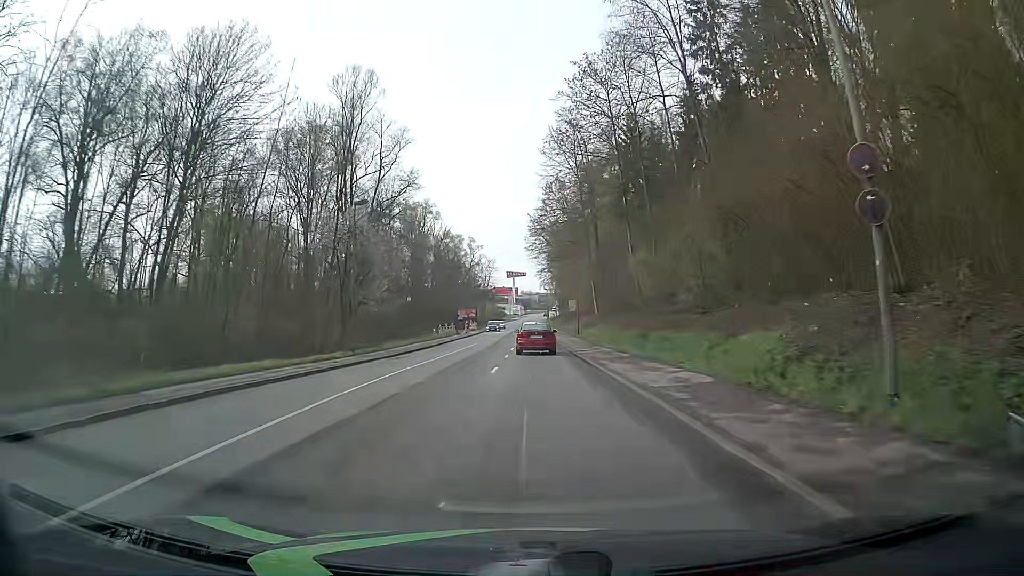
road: tertiary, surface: asphalt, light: Day
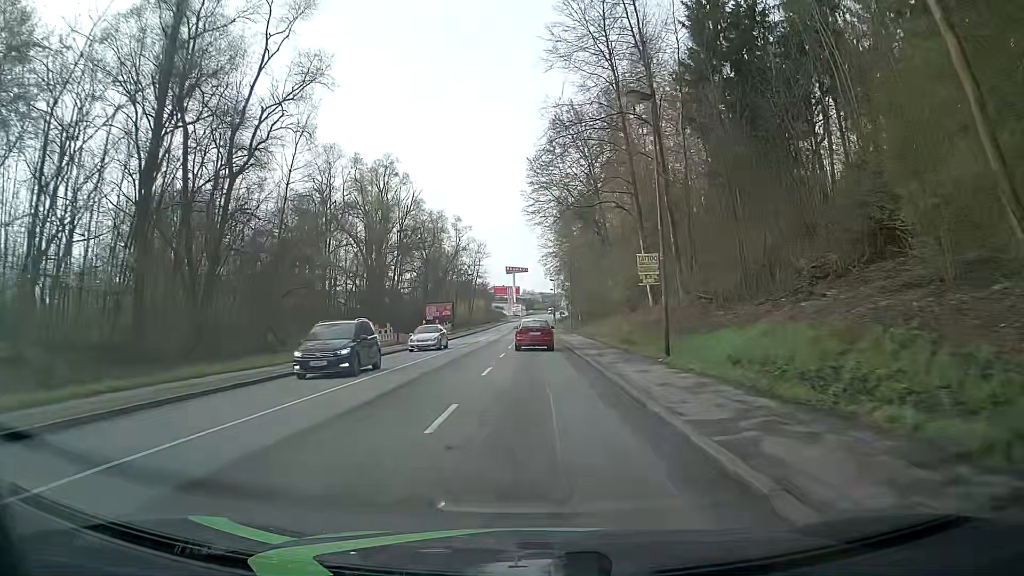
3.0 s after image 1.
(+0.5, +38.0) m; +1°
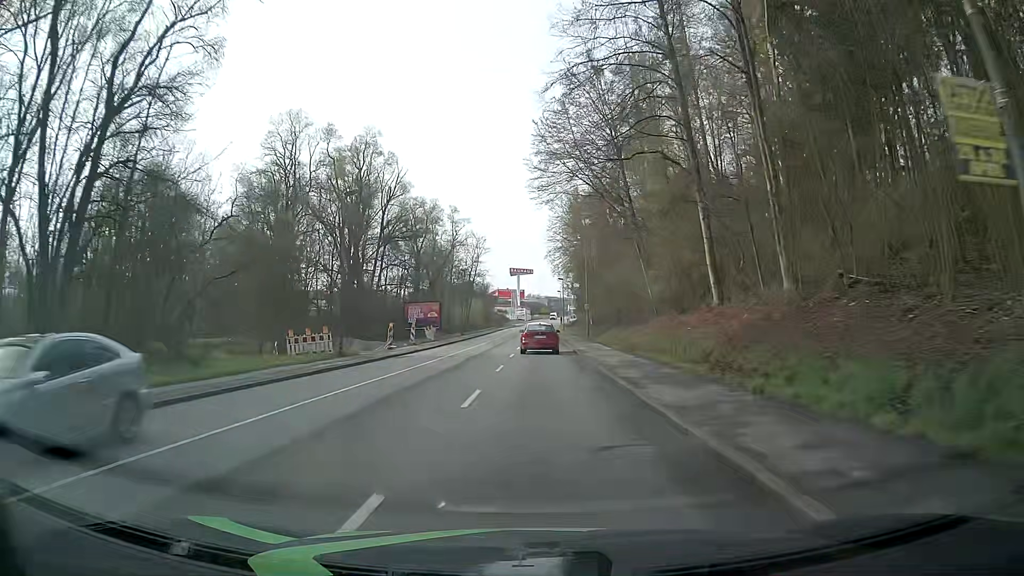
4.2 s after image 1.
(-0.1, +15.2) m; -1°
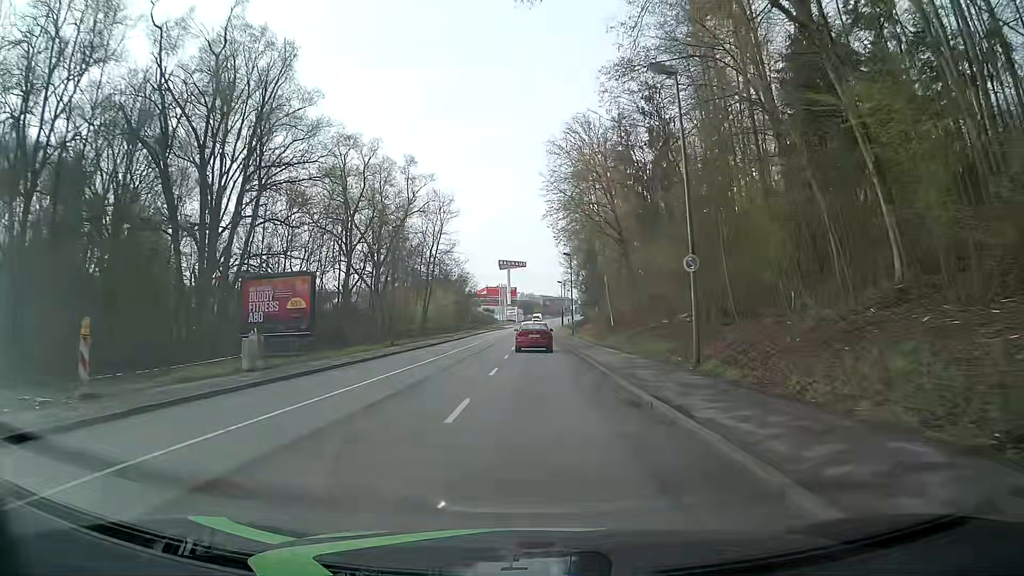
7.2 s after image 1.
(+0.2, +37.9) m; 0°
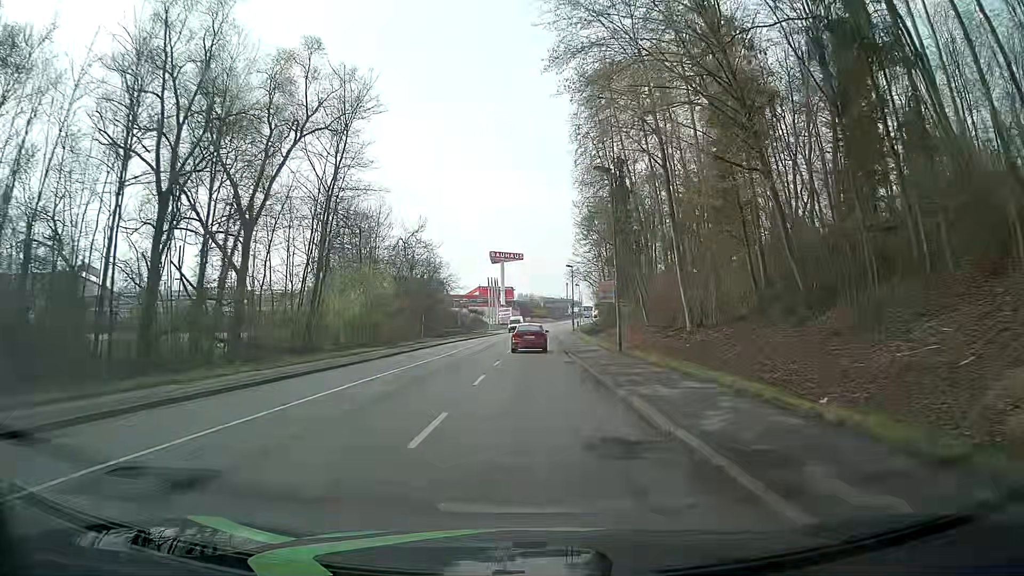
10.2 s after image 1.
(+0.4, +38.0) m; 0°
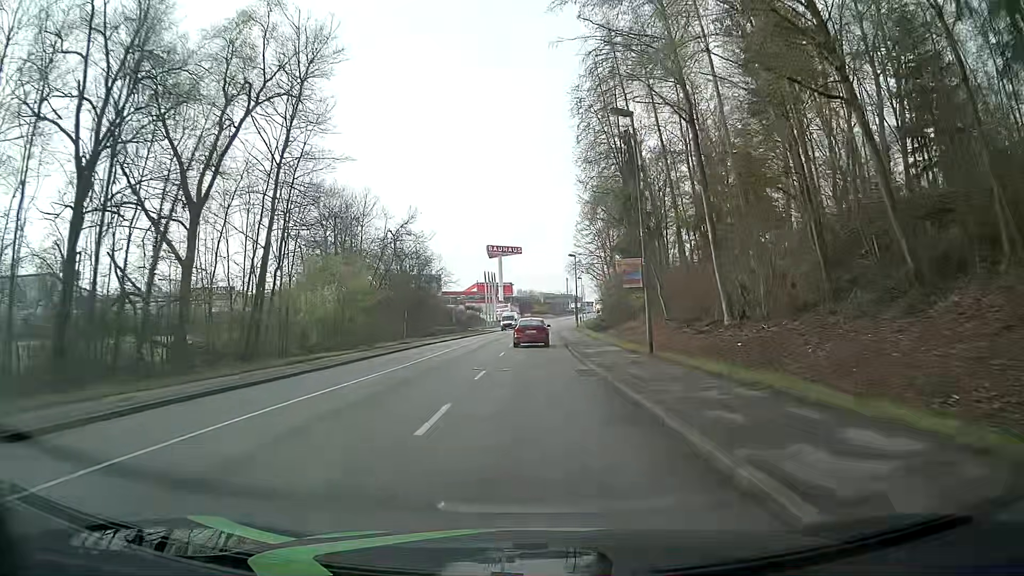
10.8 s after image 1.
(+0.1, +7.6) m; 0°
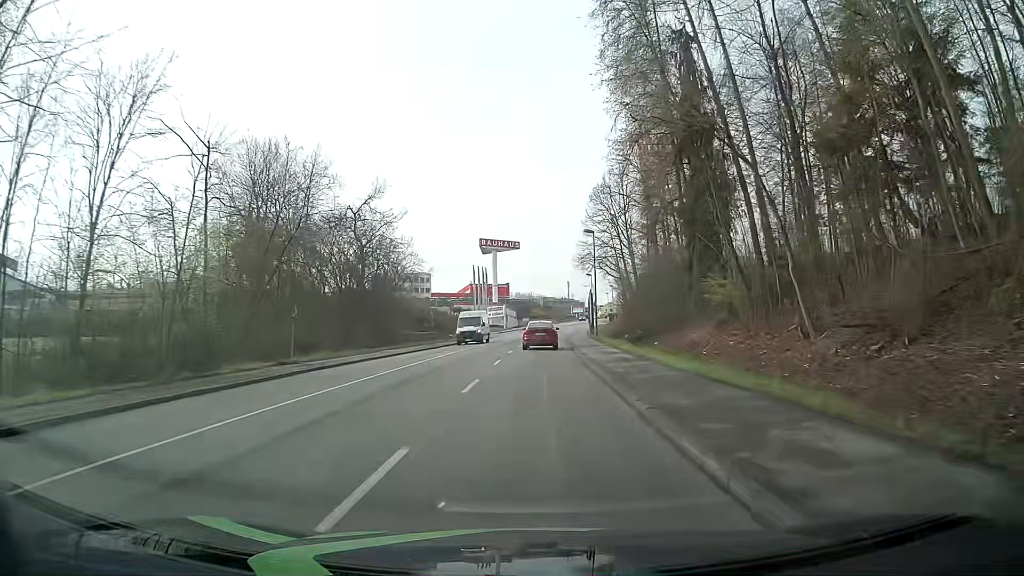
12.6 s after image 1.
(0.0, +22.8) m; 0°
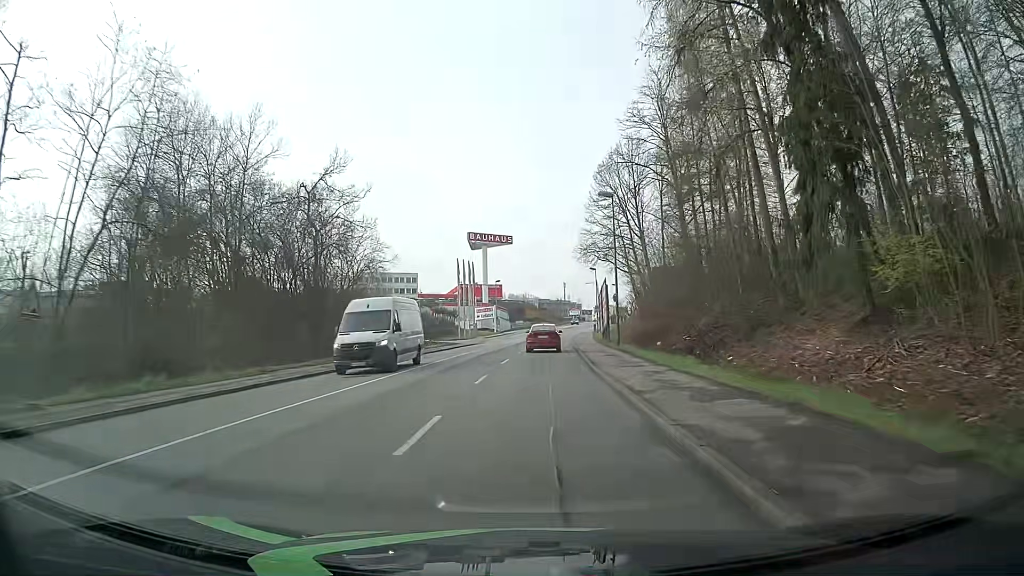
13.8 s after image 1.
(+0.2, +15.2) m; 0°
(0, +10) (0, +20) (+1, +30) (+1, +40) (+2, +50) (+3, +60) (+3, +70) (+4, +80) (+6, +90) (+7, +100) m
